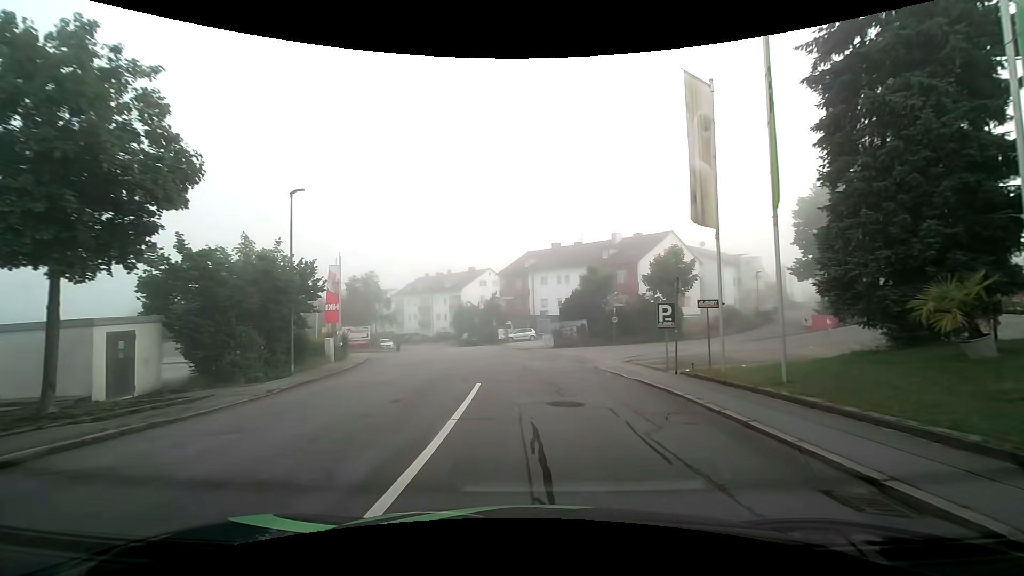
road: residential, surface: asphalt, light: Day
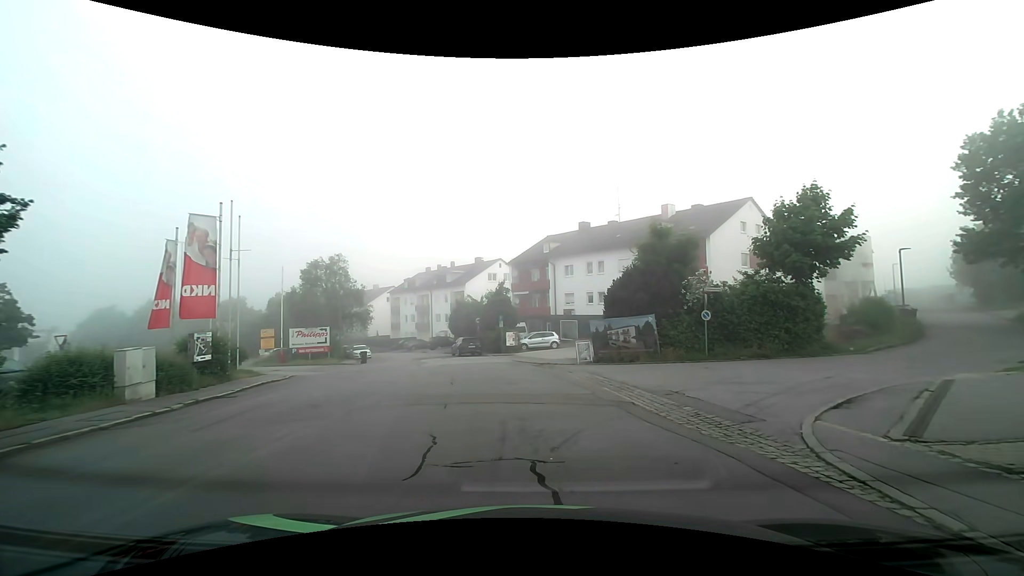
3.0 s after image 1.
(-0.3, +15.8) m; -1°
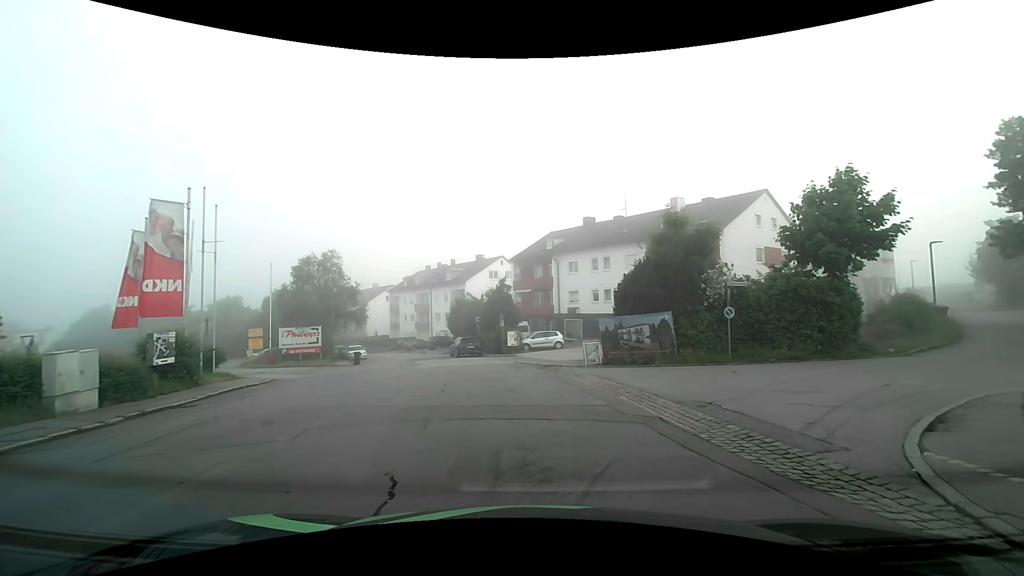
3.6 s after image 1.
(0.0, +2.1) m; -1°
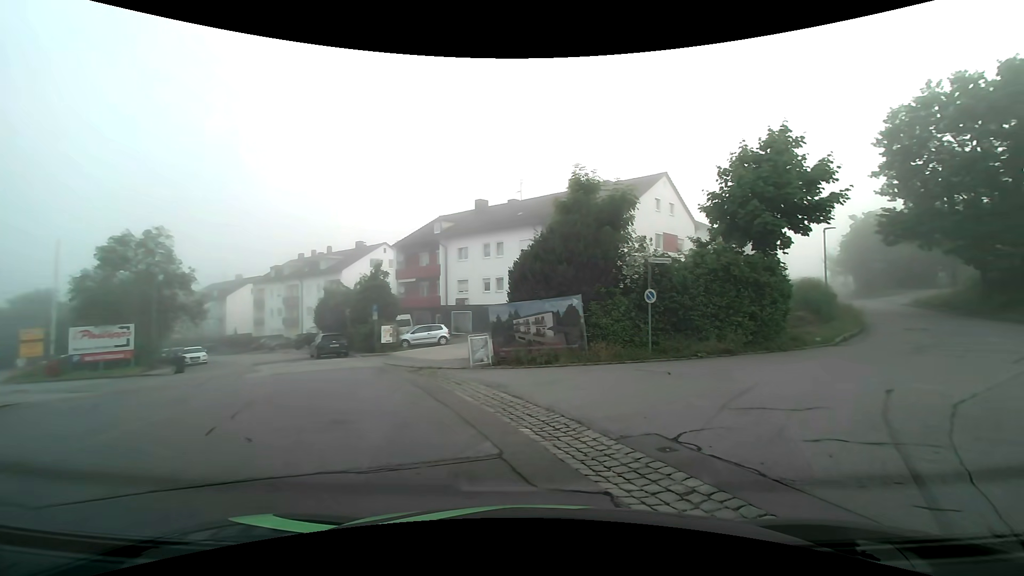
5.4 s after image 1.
(+0.3, +5.0) m; +13°
